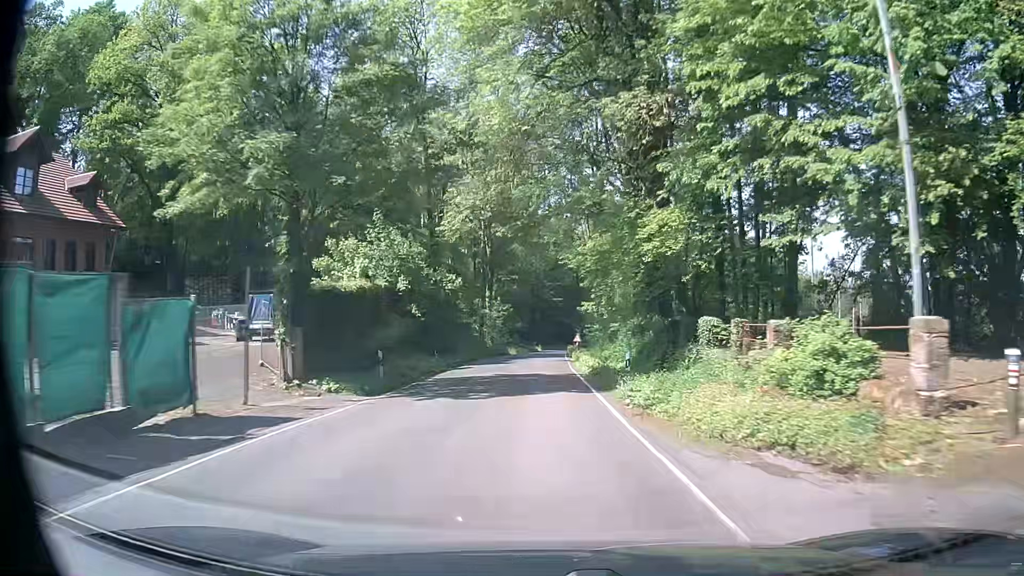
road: secondary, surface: asphalt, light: Day
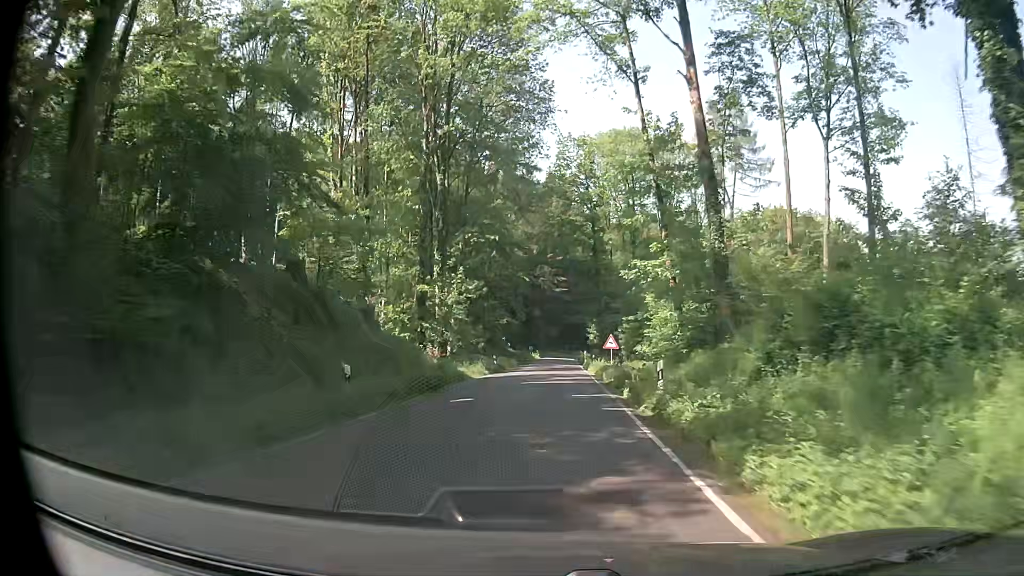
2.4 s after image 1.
(-0.6, +39.1) m; 0°
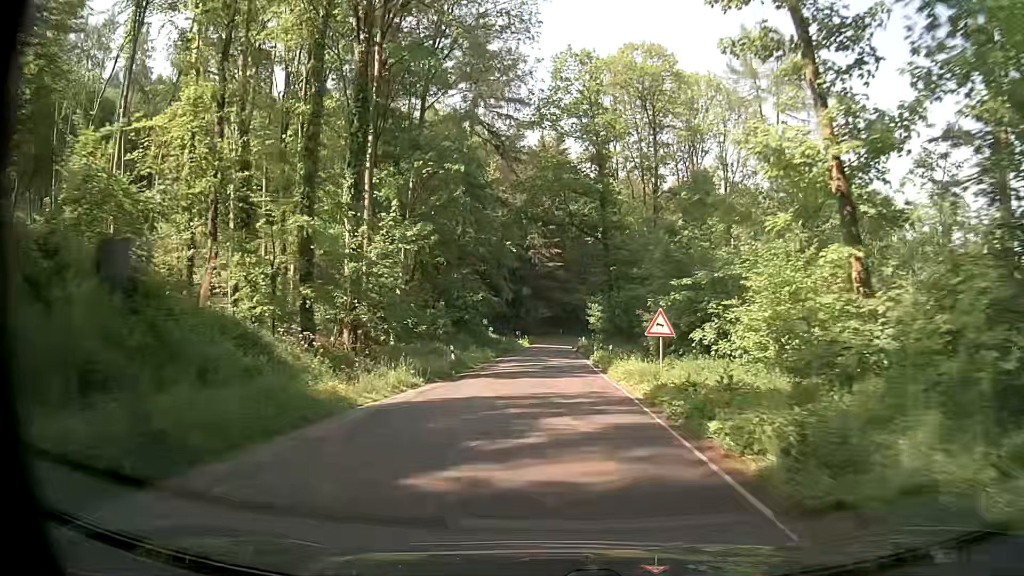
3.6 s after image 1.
(+0.1, +18.7) m; +1°
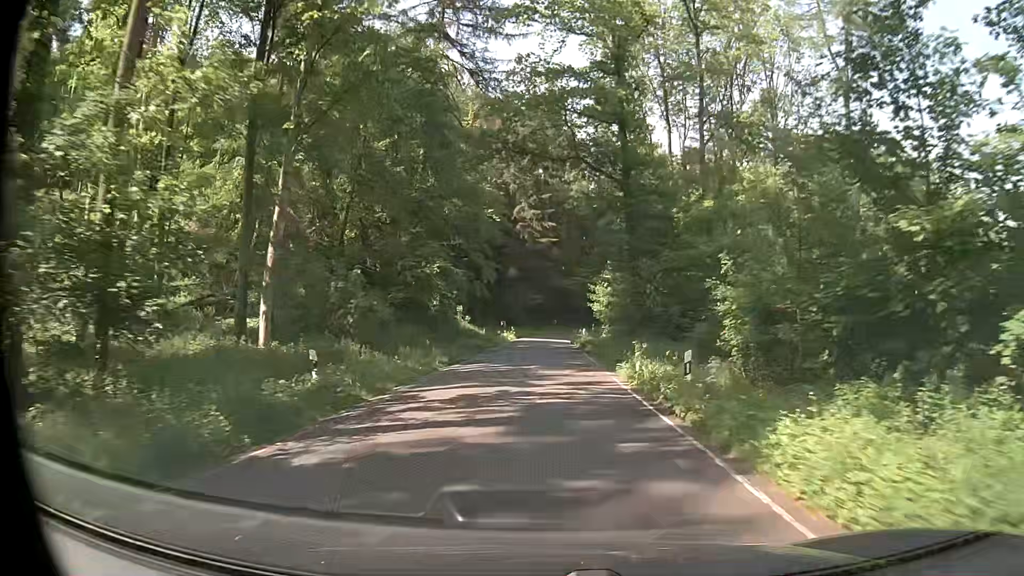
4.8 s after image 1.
(0.0, +18.1) m; +2°
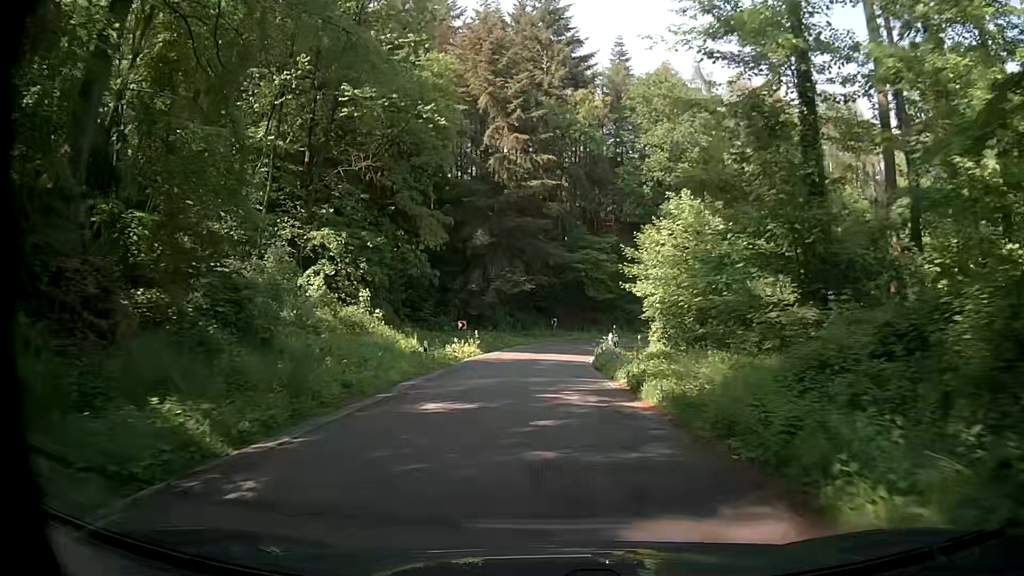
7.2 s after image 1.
(-0.6, +34.5) m; 0°
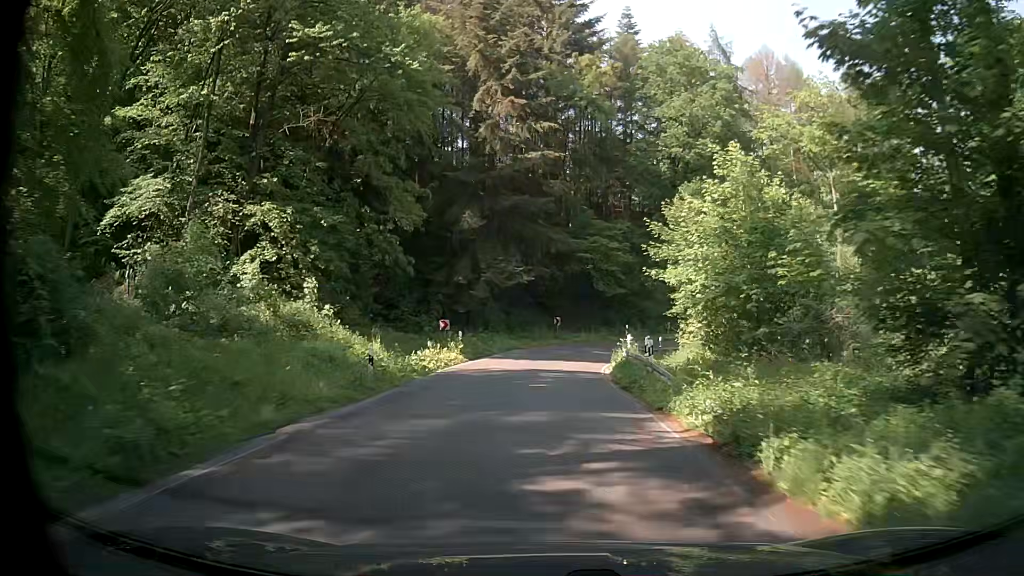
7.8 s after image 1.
(0.0, +8.2) m; -1°
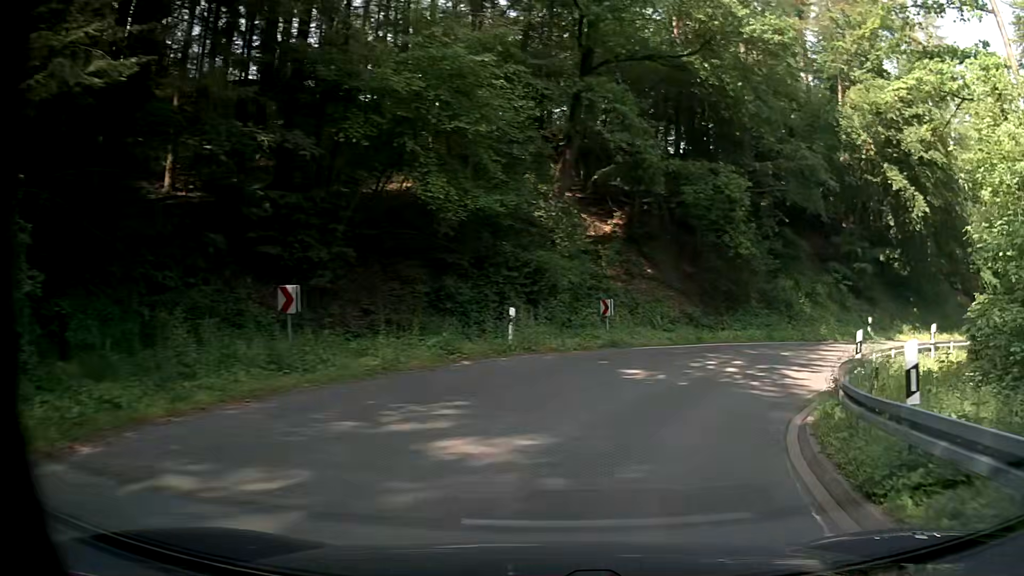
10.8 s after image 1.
(+1.5, +33.6) m; +15°
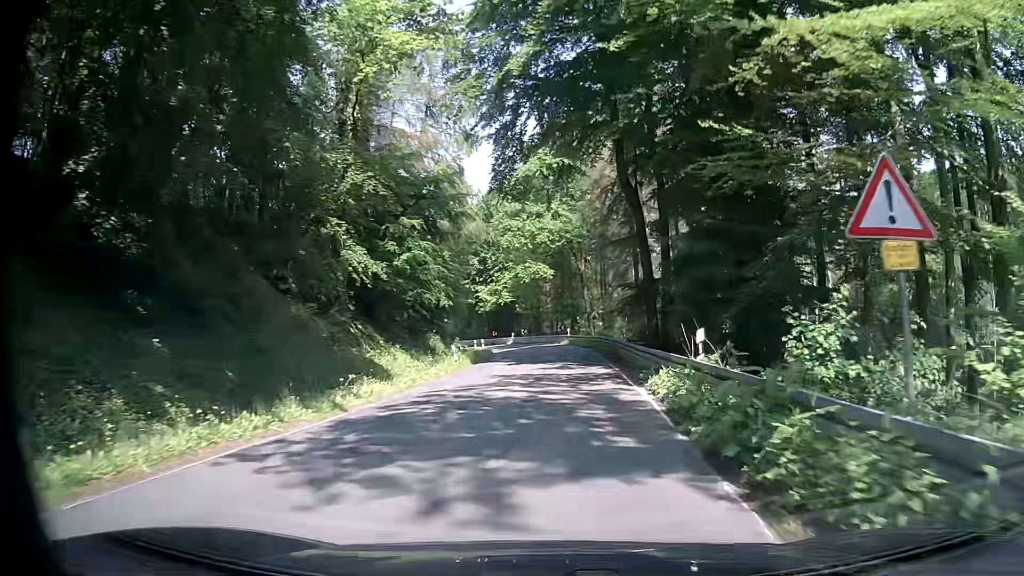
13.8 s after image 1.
(+16.3, +25.6) m; +58°
(0, +10) (0, +20) (+1, +30) (+1, +40) (0, +50) (0, +60) (-2, +70) (-6, +79) (-11, +88) (-17, +95) m
